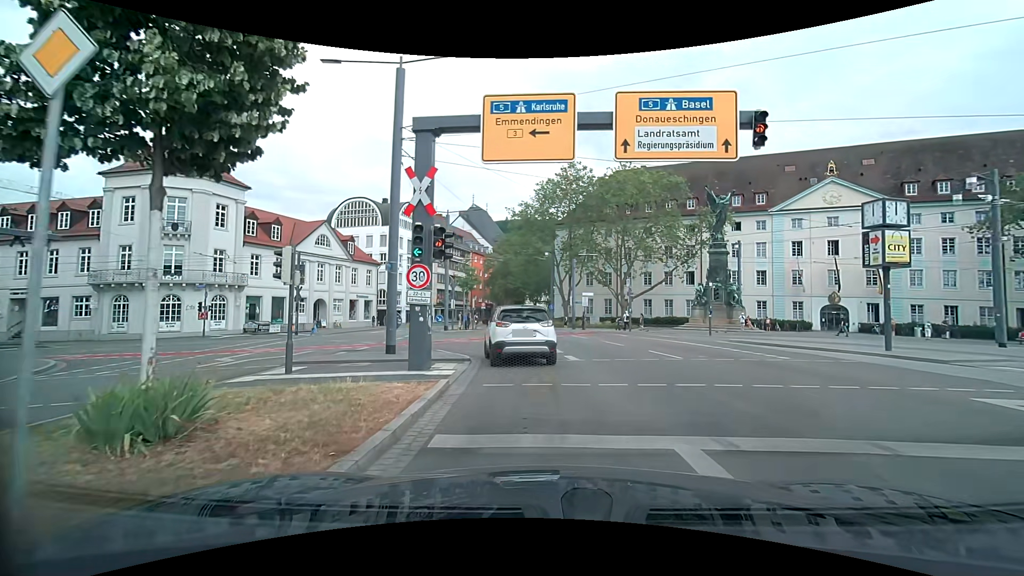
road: primary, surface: asphalt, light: Day
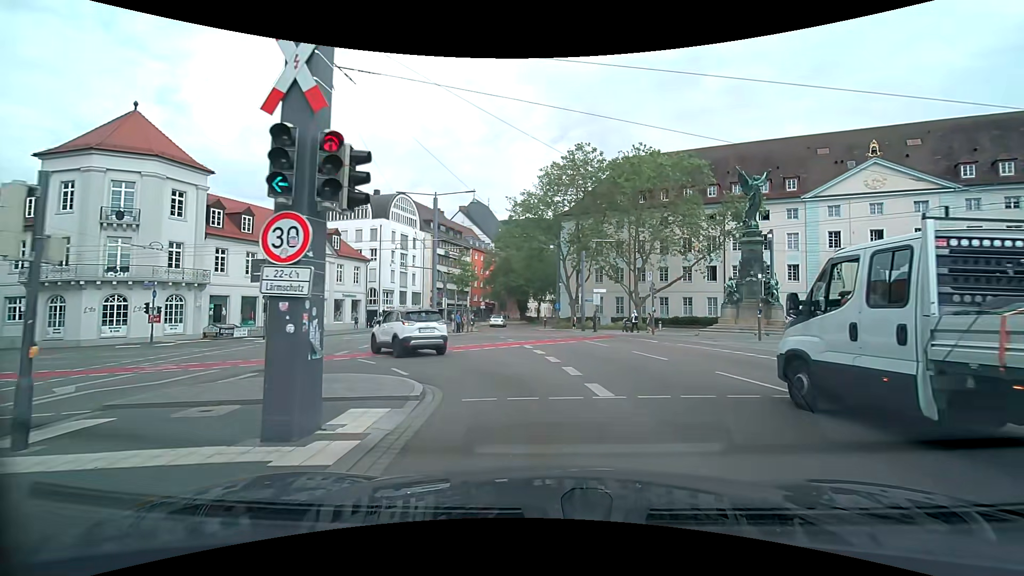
(-0.1, +6.6) m; 0°
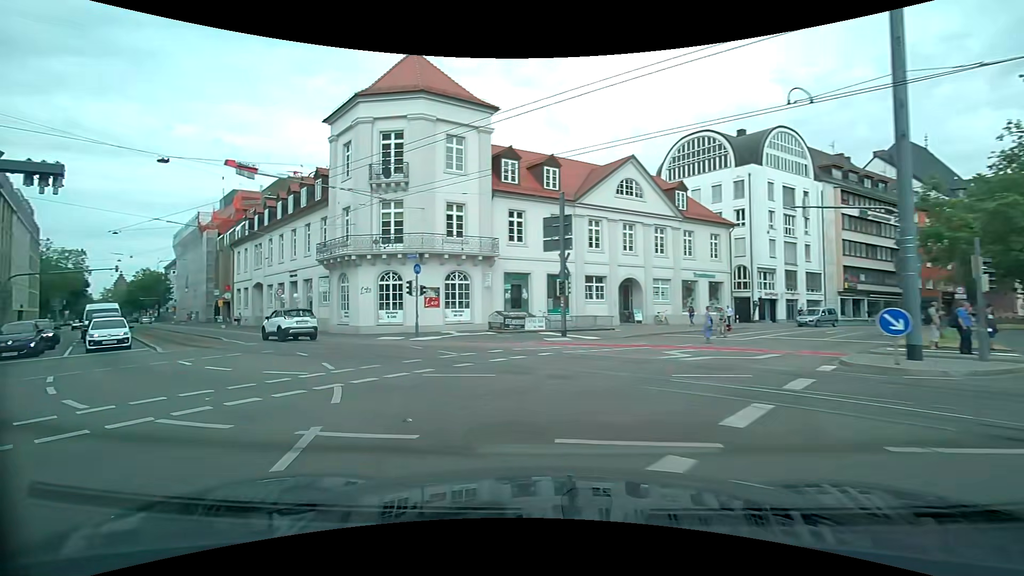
(-4.8, +19.1) m; -39°
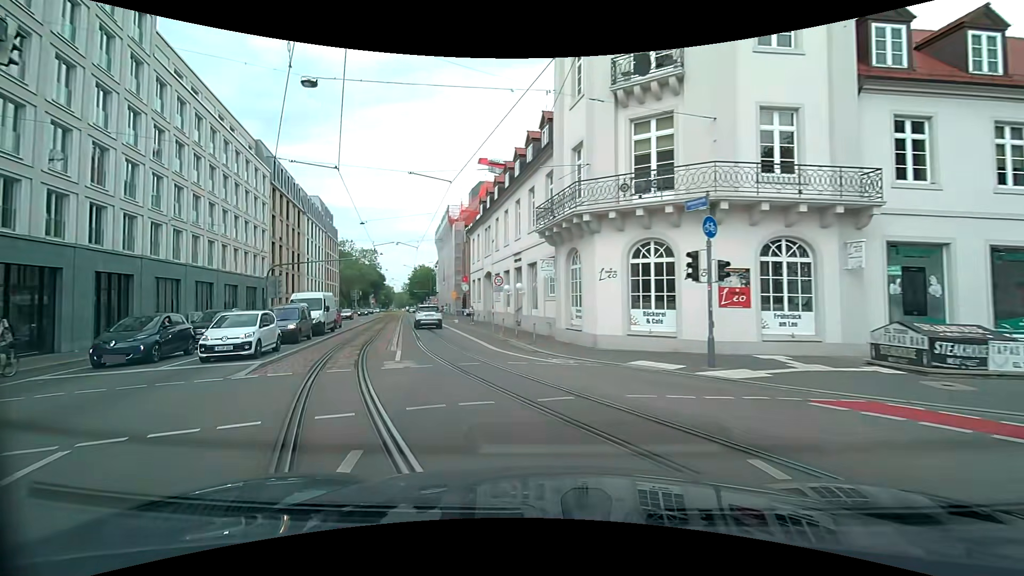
(-3.6, +12.9) m; -30°
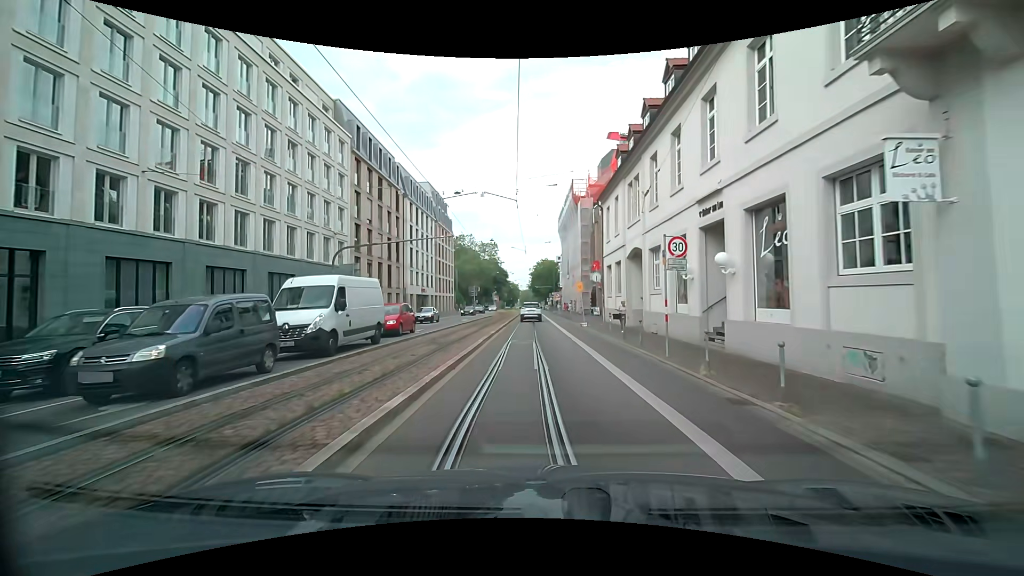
(-2.3, +14.6) m; -16°
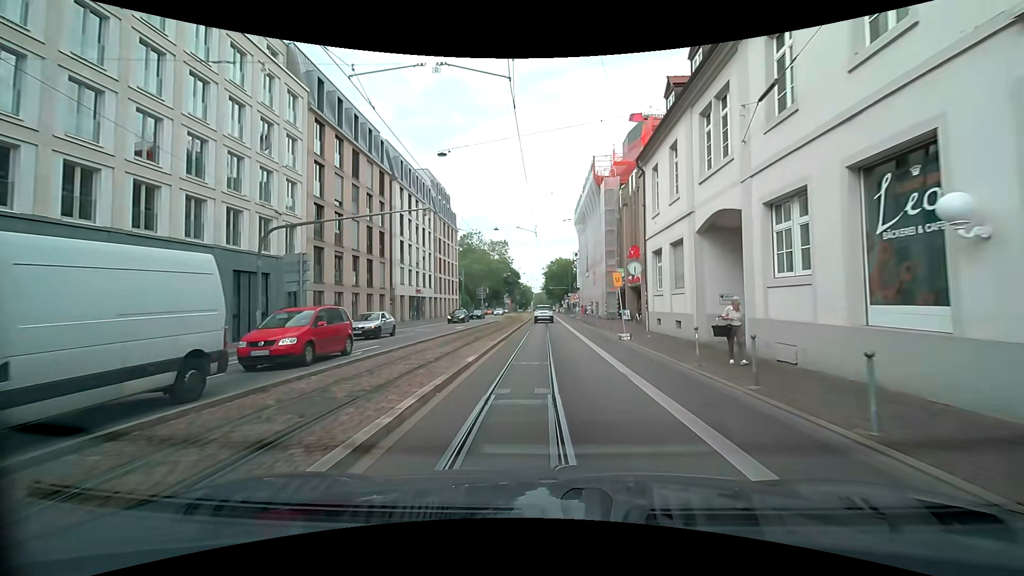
(-0.2, +10.7) m; -2°
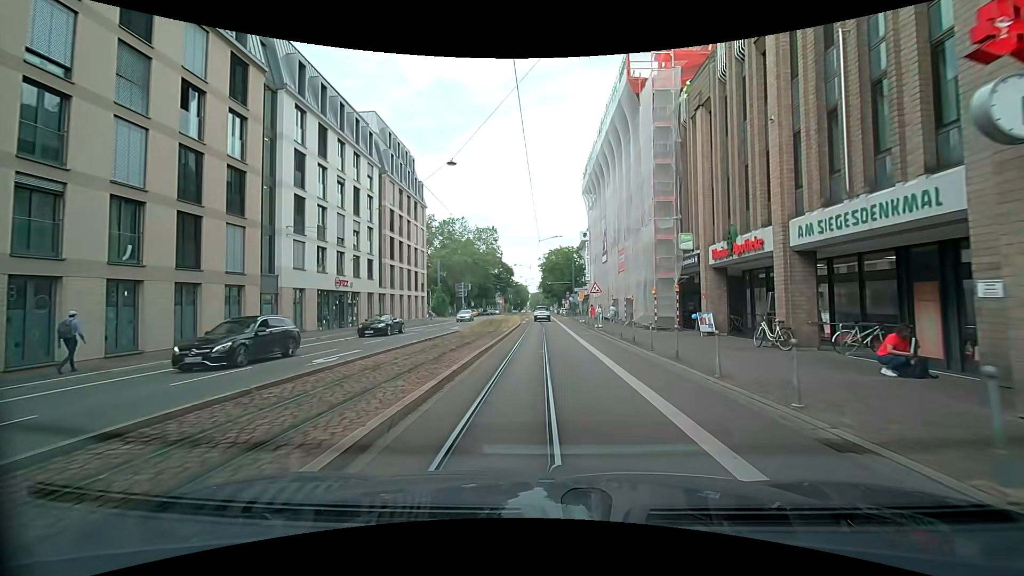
(+0.2, +22.7) m; +2°
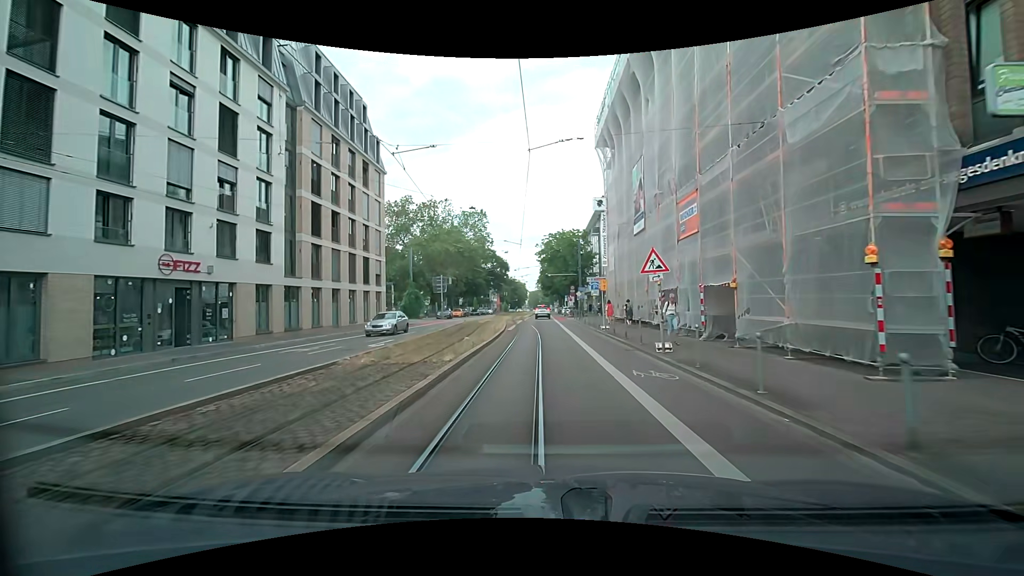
(-0.2, +17.4) m; -1°
